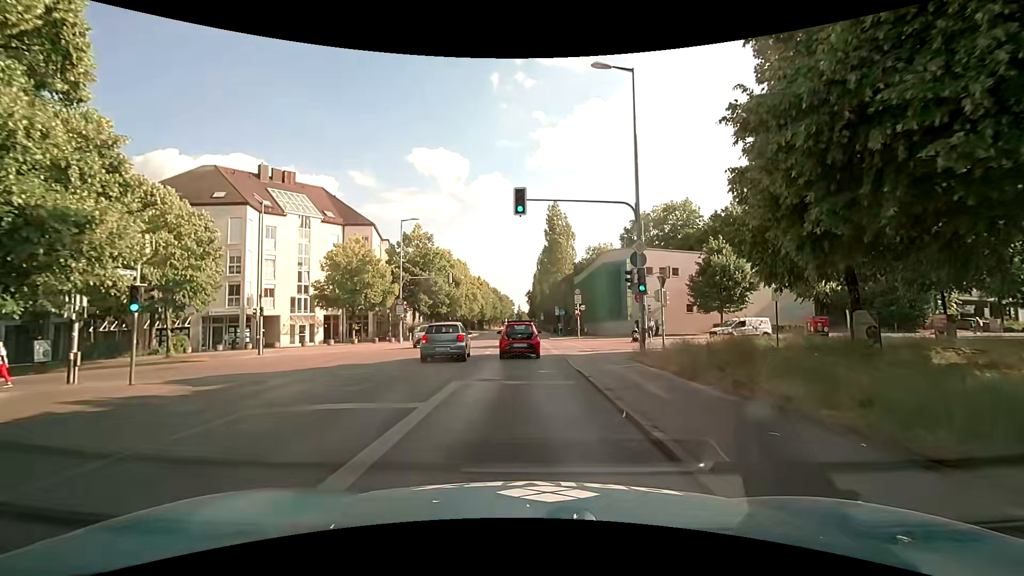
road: secondary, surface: asphalt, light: Day
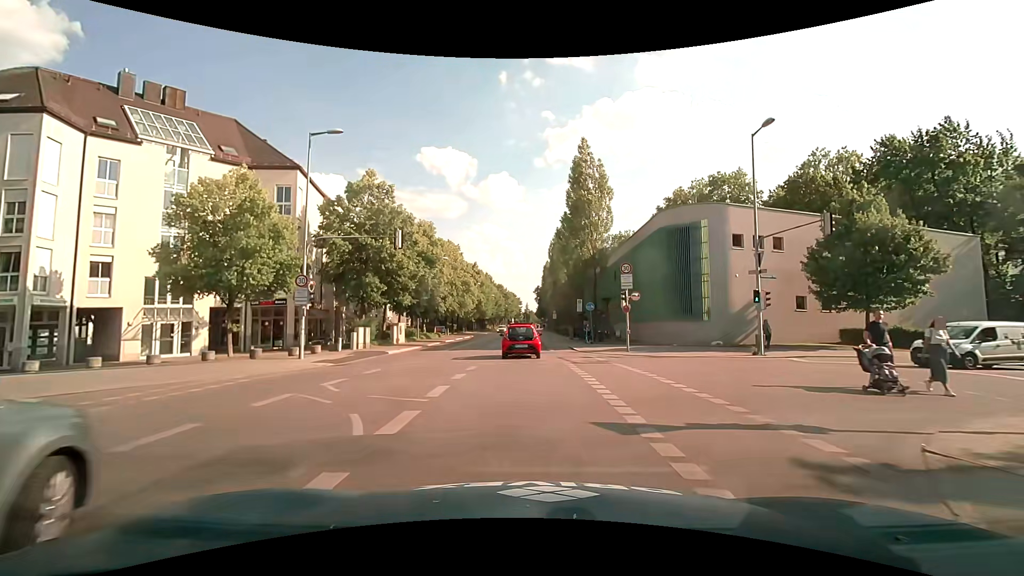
(-0.1, +20.0) m; -1°
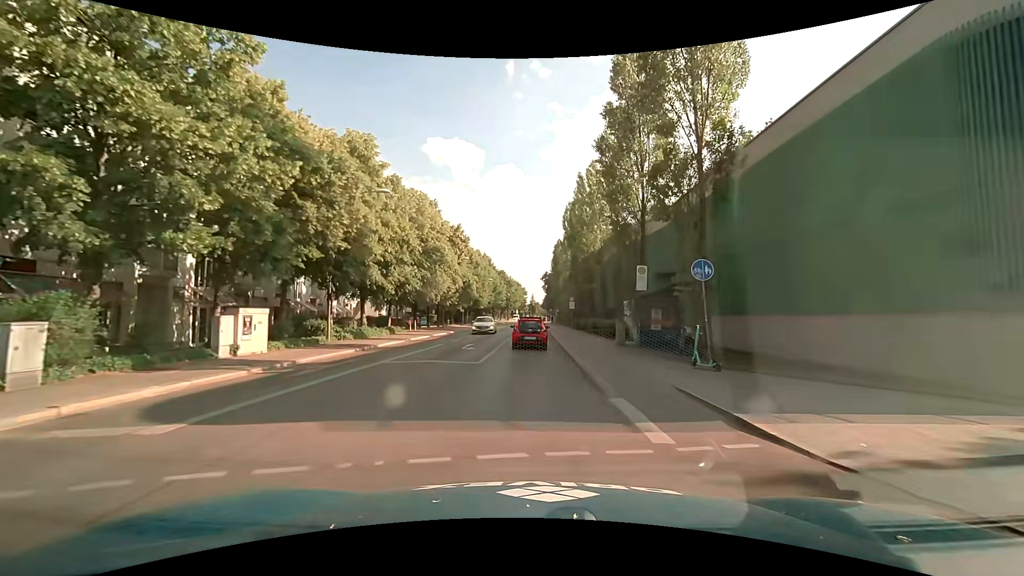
(0.0, +23.1) m; 0°
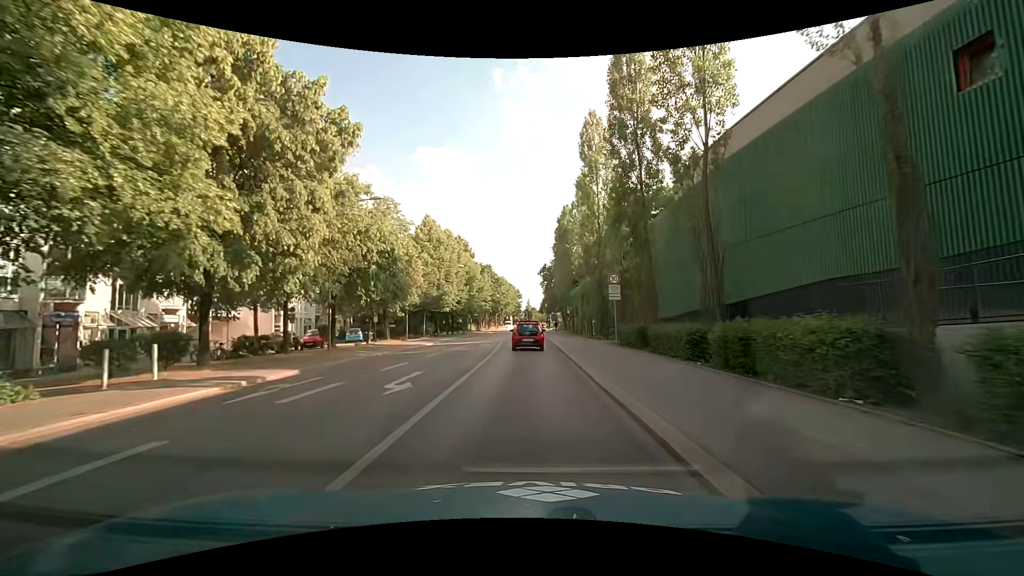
(+0.2, +31.8) m; 0°
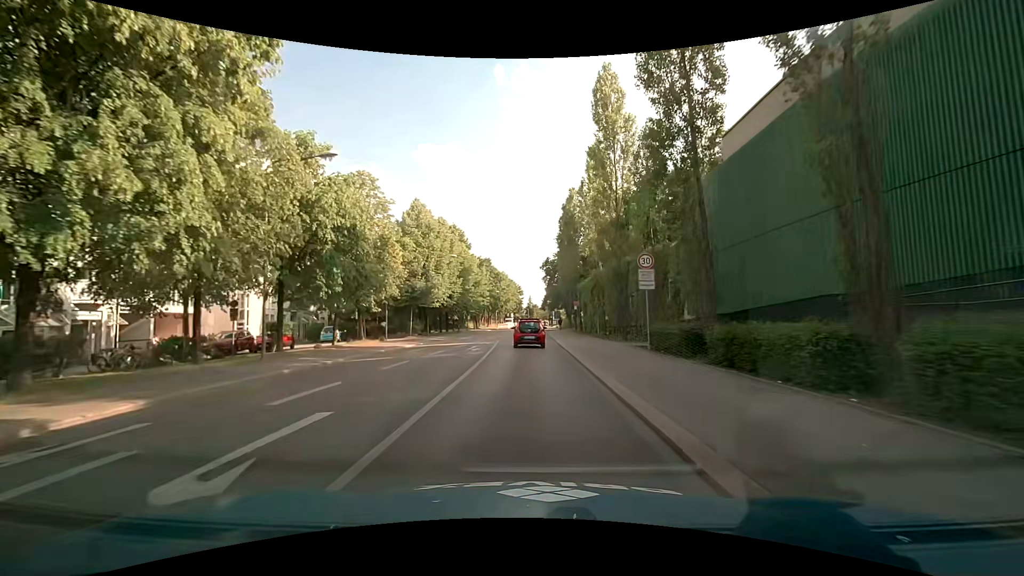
(0.0, +6.6) m; 0°
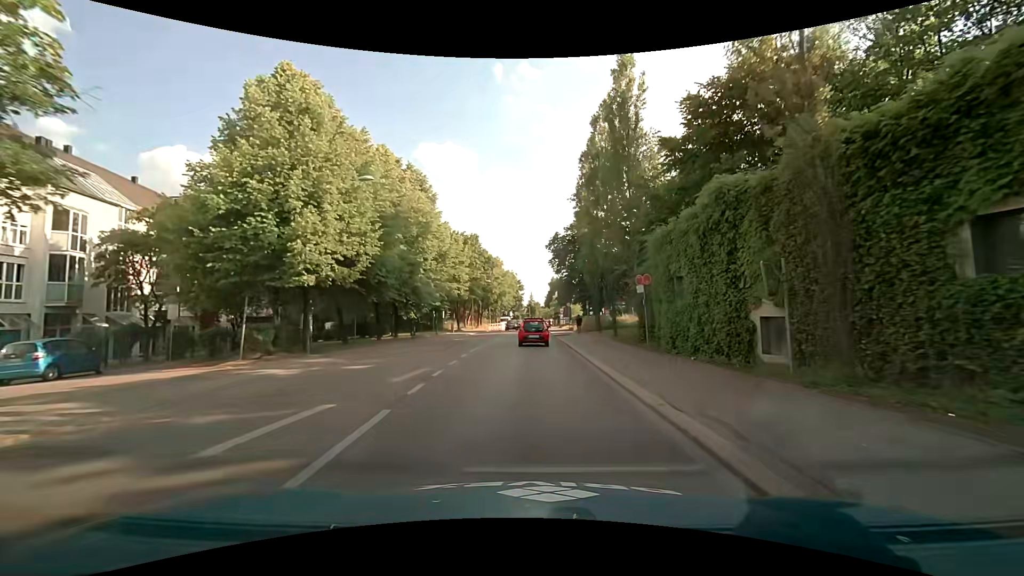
(-0.3, +27.5) m; 0°
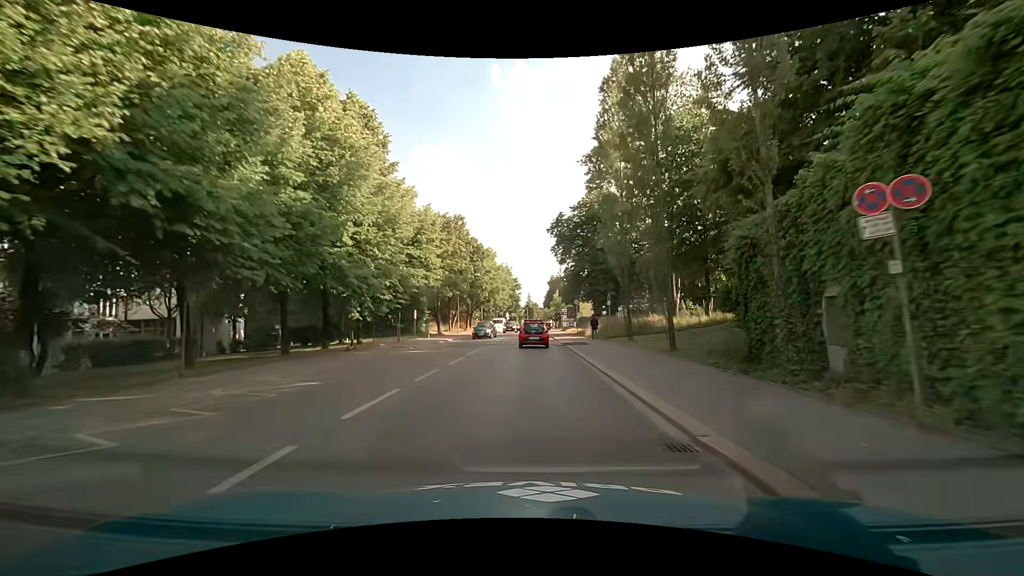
(-0.1, +14.2) m; 0°
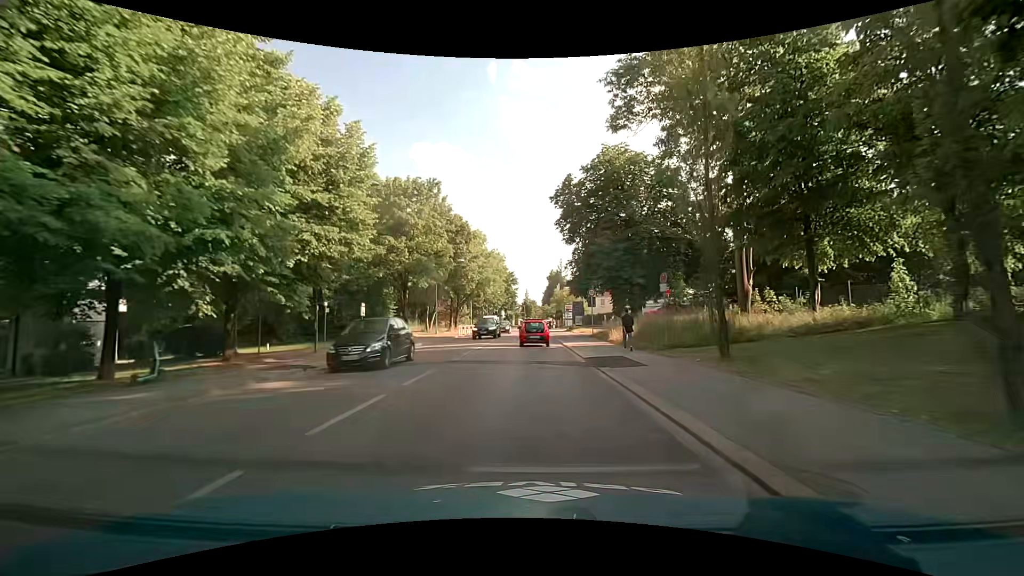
(+0.1, +14.4) m; 0°
(0, +10) (0, +20) (0, +30) (+1, +40) (+1, +50) (+1, +60) (+1, +70) (+1, +80) (+1, +90) (+1, +100) m
